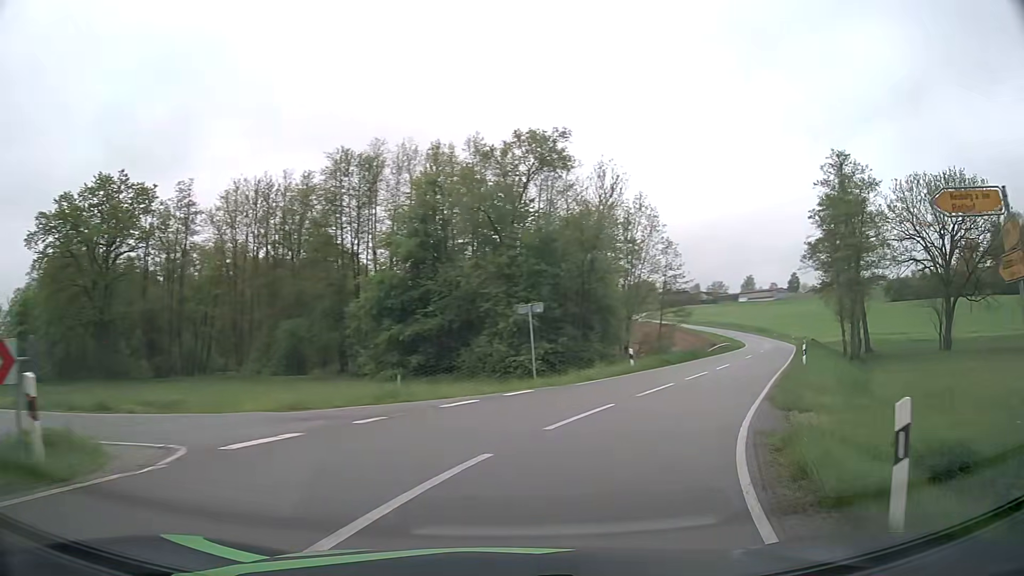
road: tertiary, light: Day
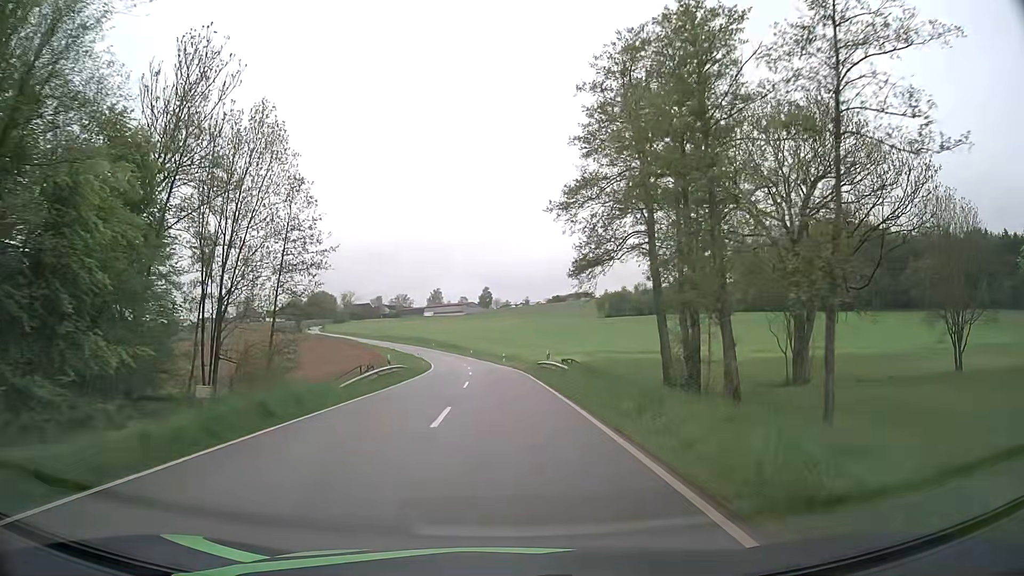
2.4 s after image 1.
(+9.5, +27.6) m; +27°
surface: asphalt
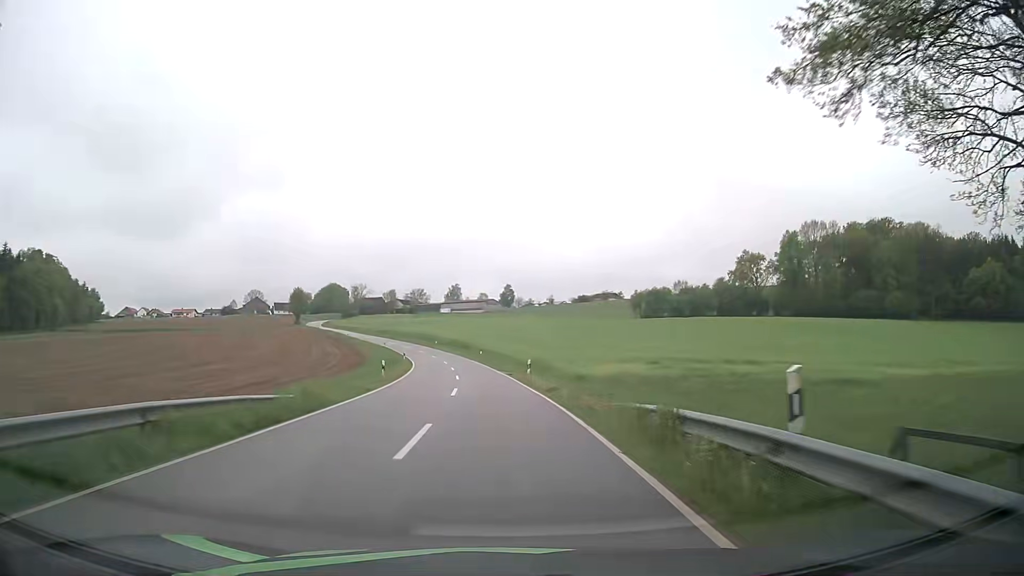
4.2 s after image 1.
(-0.3, +27.6) m; -2°
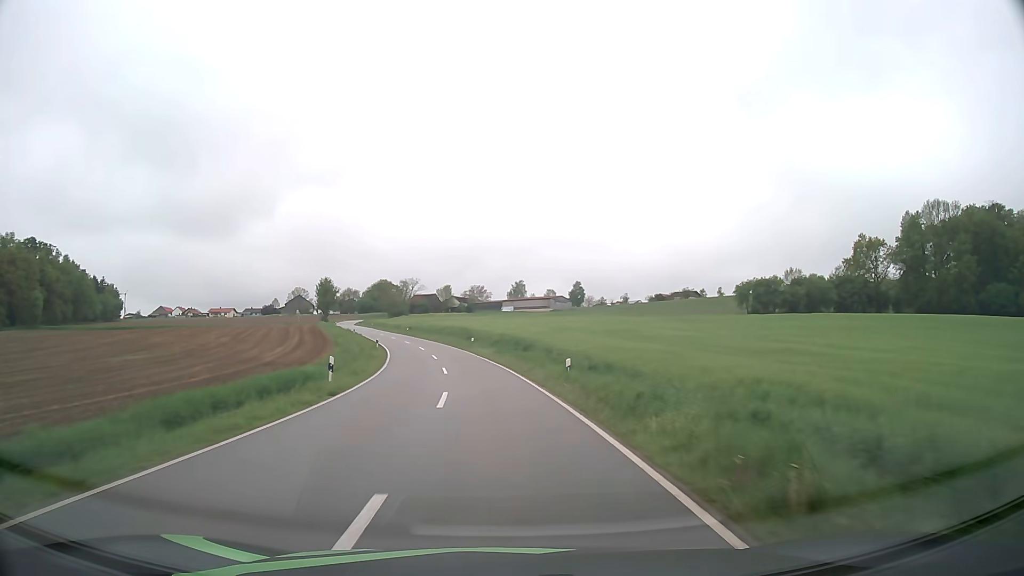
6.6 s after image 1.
(-2.1, +43.0) m; -5°
(0, +10) (-1, +20) (-2, +30) (-3, +40) (-5, +50) (-7, +59) (-9, +69) (-12, +79) (-15, +88) (-18, +98) m
